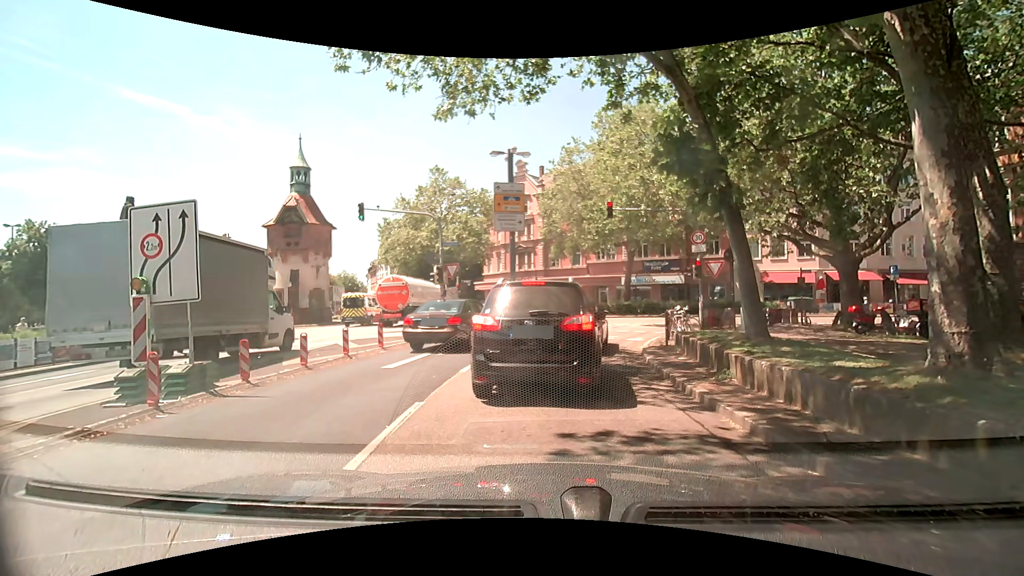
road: primary_link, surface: asphalt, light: Day
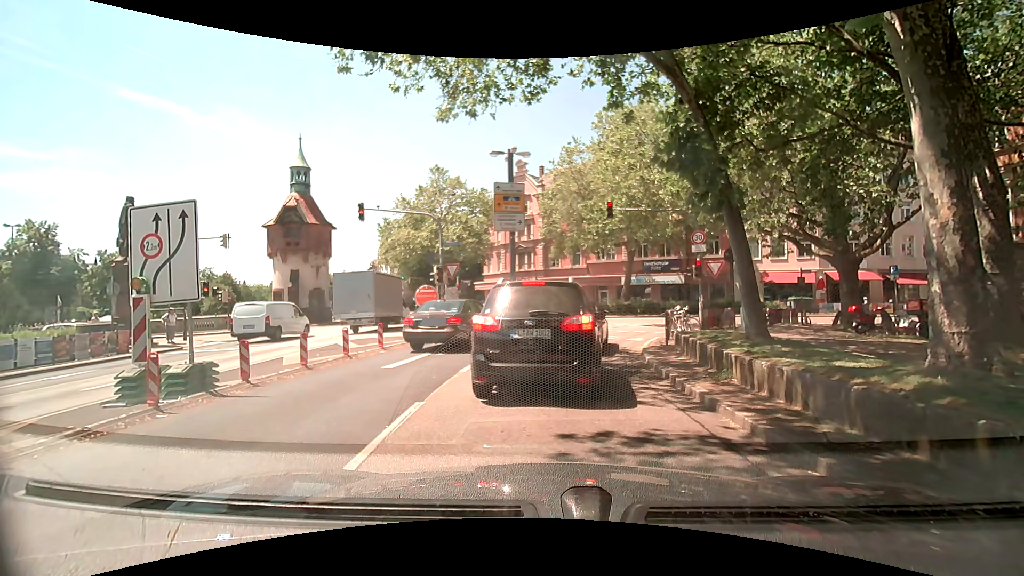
(0.0, 0.0) m; 0°
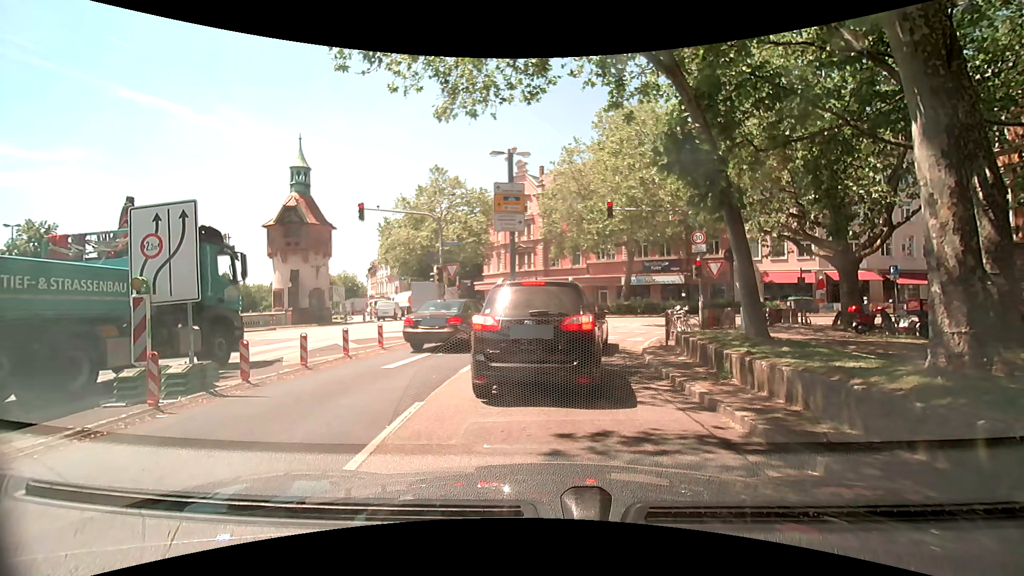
(0.0, 0.0) m; 0°
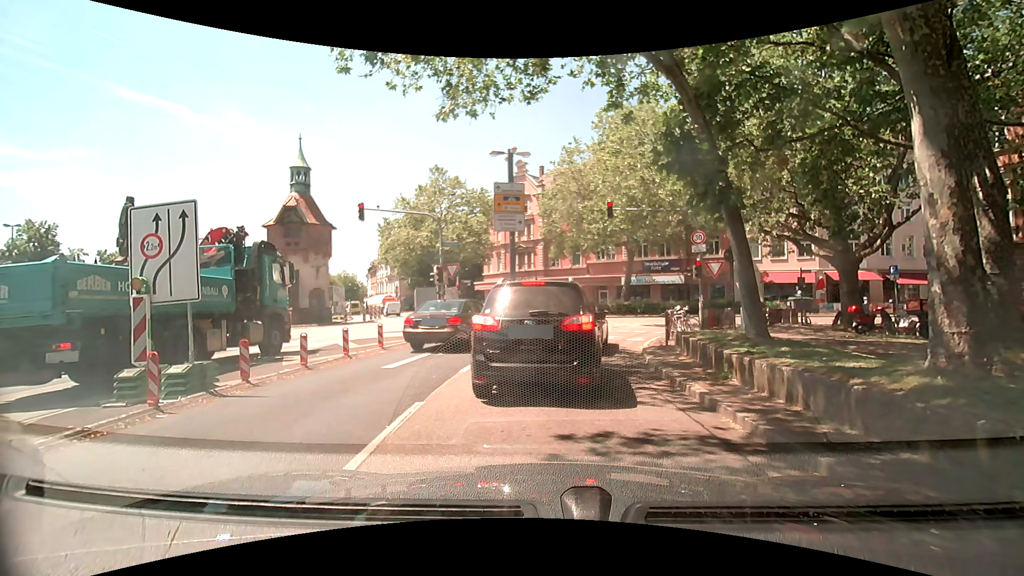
(0.0, 0.0) m; 0°
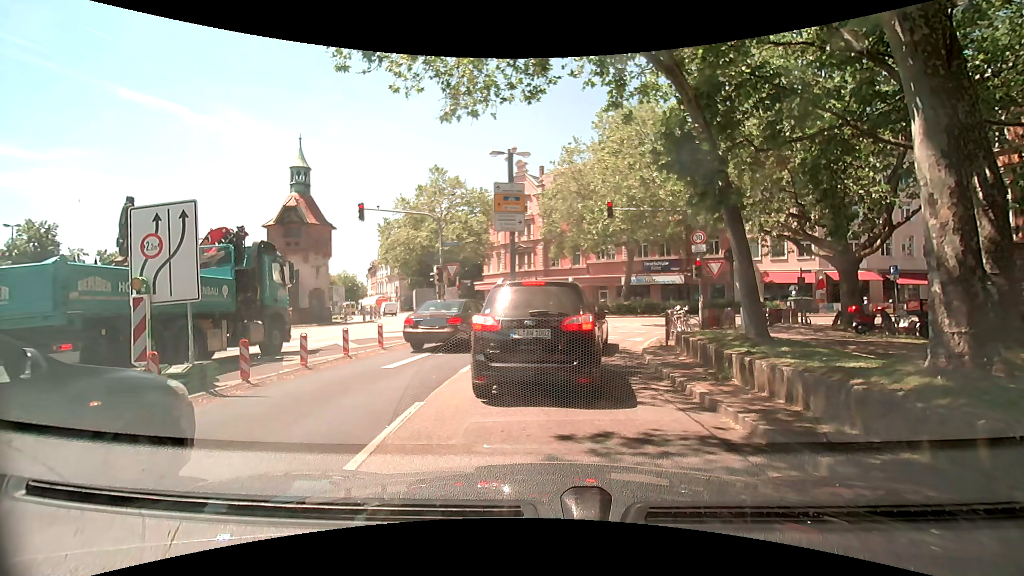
(0.0, 0.0) m; 0°
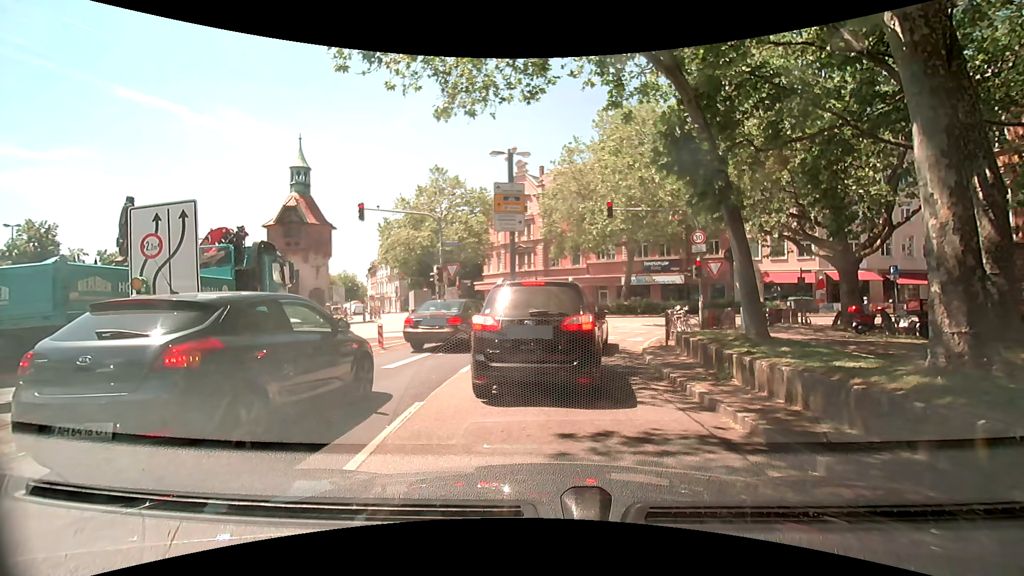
(0.0, 0.0) m; 0°
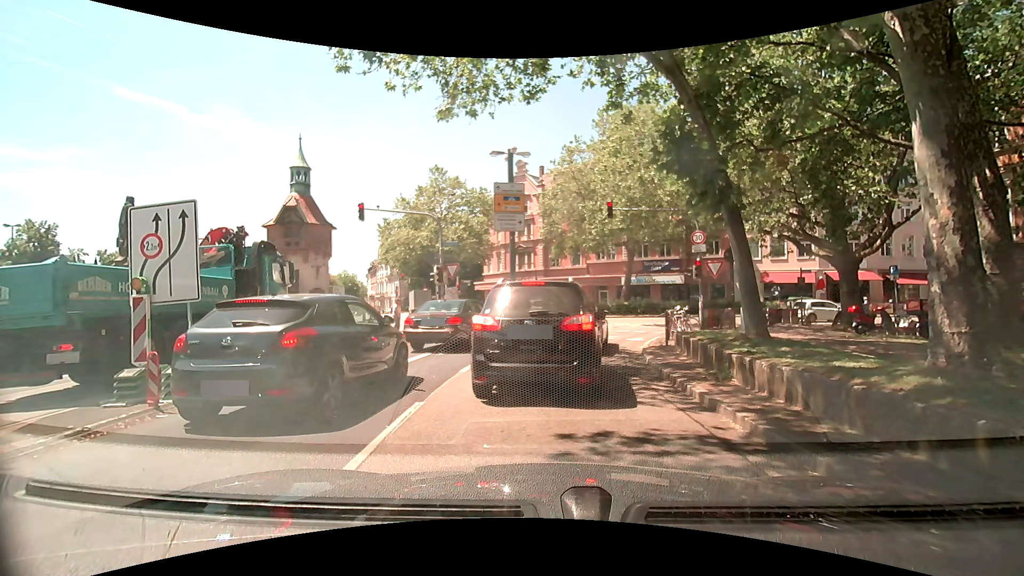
(0.0, 0.0) m; 0°
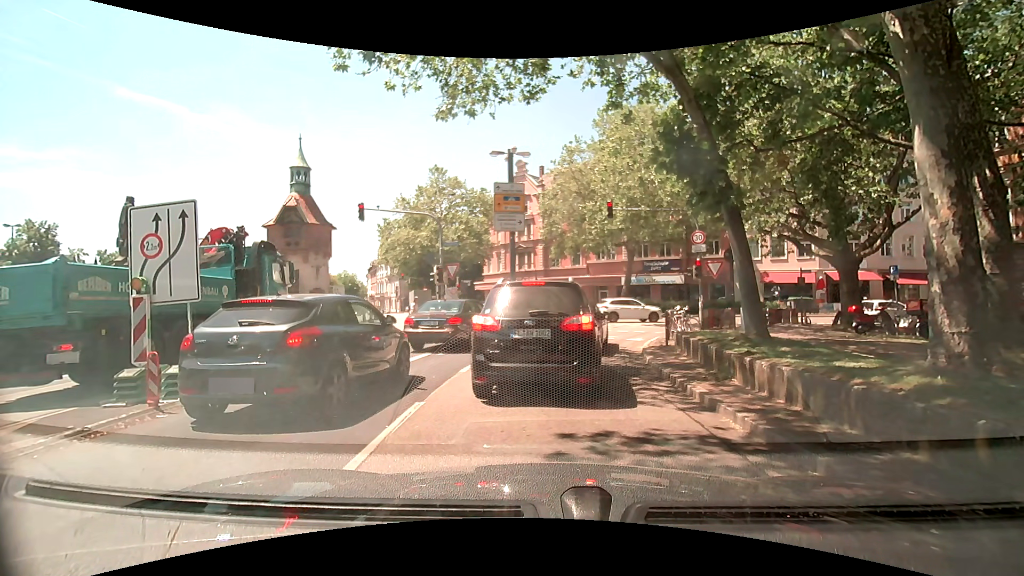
(0.0, 0.0) m; 0°
